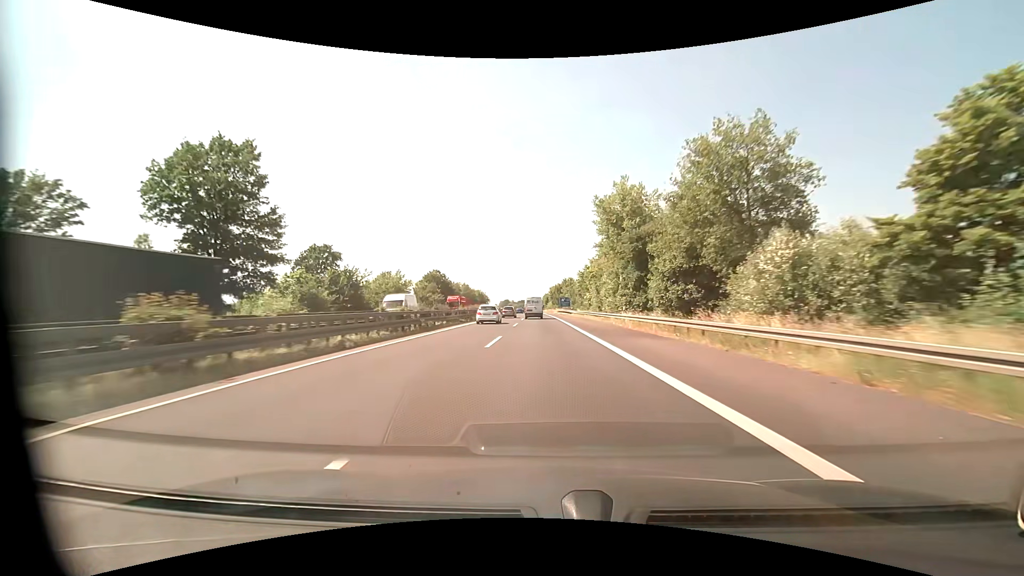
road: motorway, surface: asphalt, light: Day
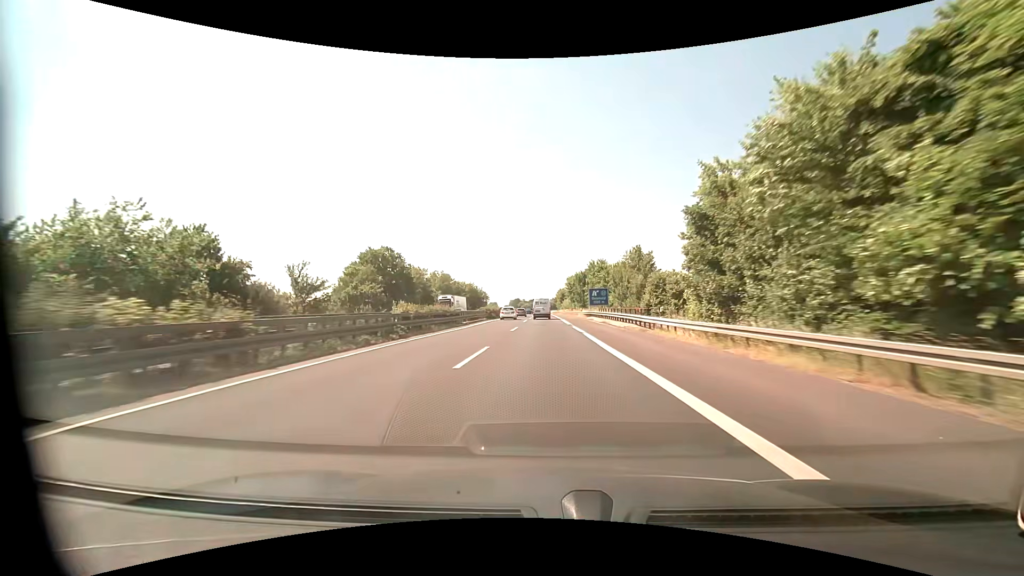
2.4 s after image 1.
(-0.7, +59.2) m; -1°
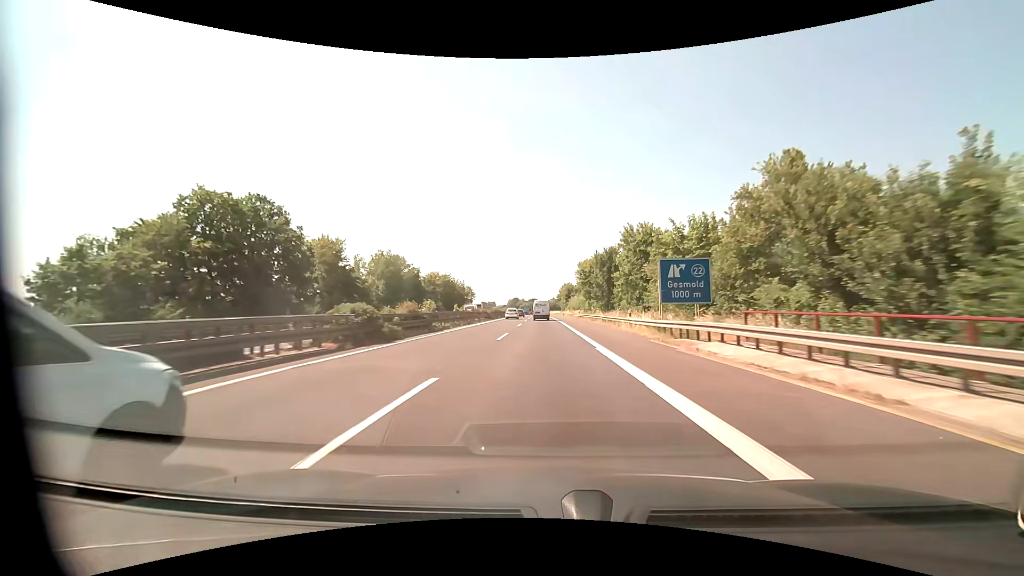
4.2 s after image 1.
(-0.4, +44.3) m; 0°
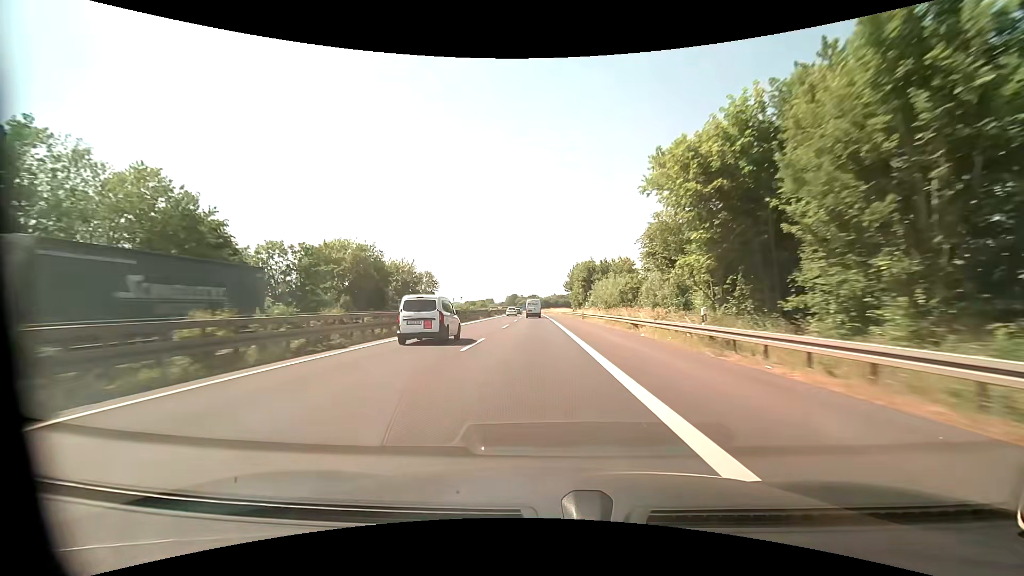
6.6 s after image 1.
(+0.1, +60.4) m; 0°
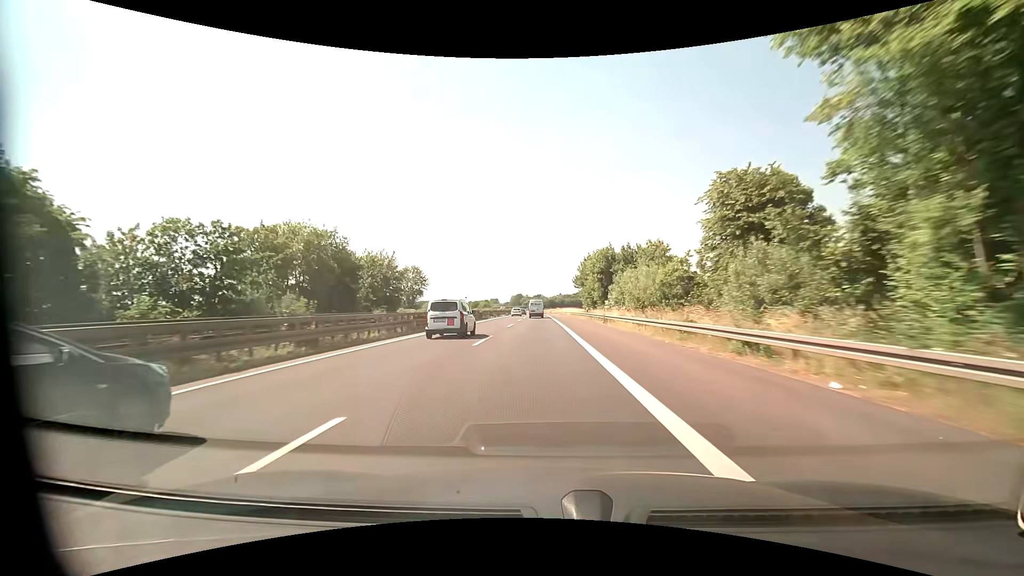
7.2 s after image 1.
(0.0, +15.6) m; -1°
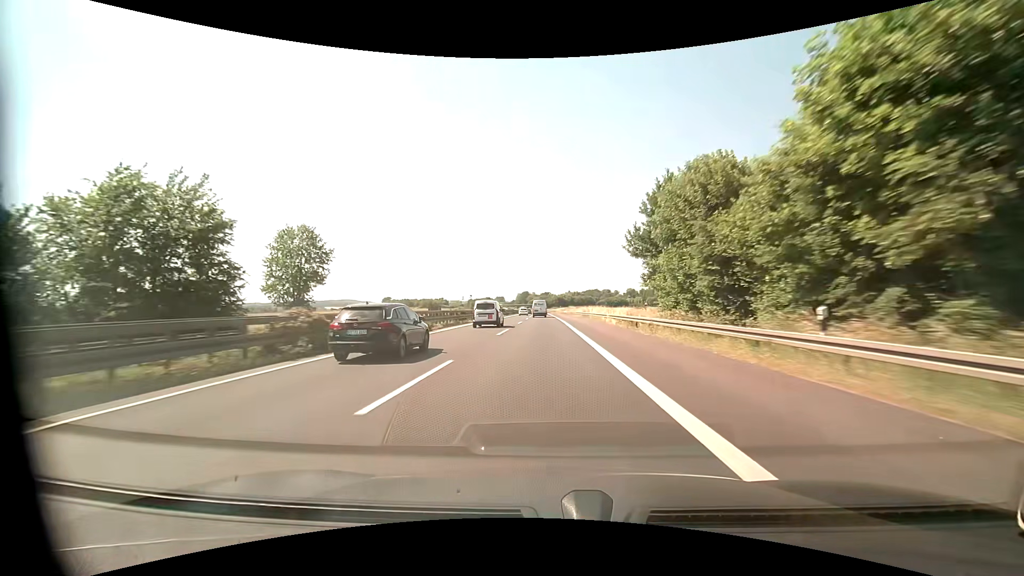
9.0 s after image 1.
(-0.2, +47.8) m; -1°
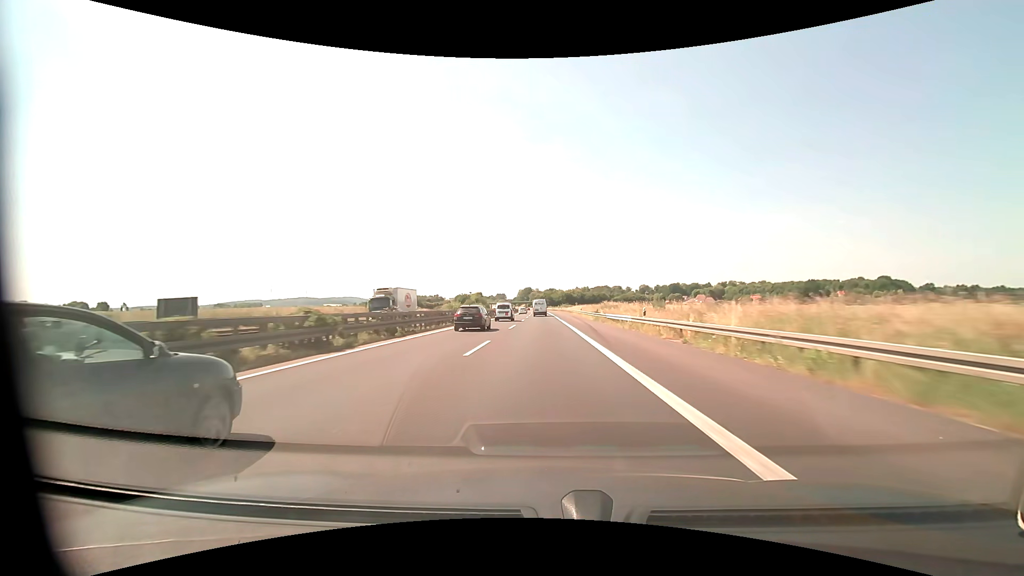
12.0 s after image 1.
(-0.4, +82.5) m; -1°
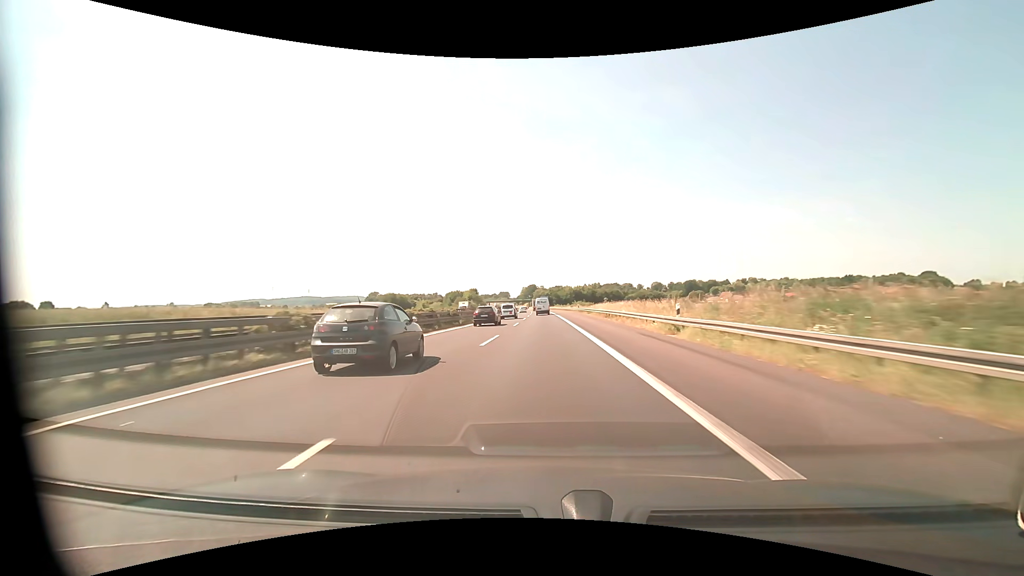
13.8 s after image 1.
(-0.2, +50.9) m; -1°
(0, +10) (0, +20) (0, +30) (0, +40) (0, +50) (-1, +60) (-1, +70) (-1, +80) (-1, +90) (-2, +100) m
